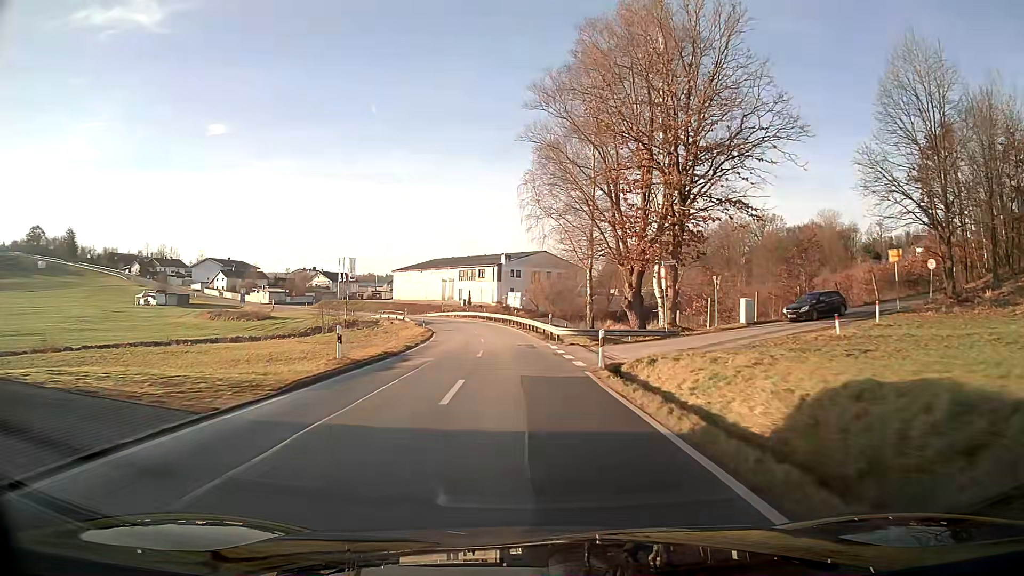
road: tertiary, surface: asphalt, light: Day
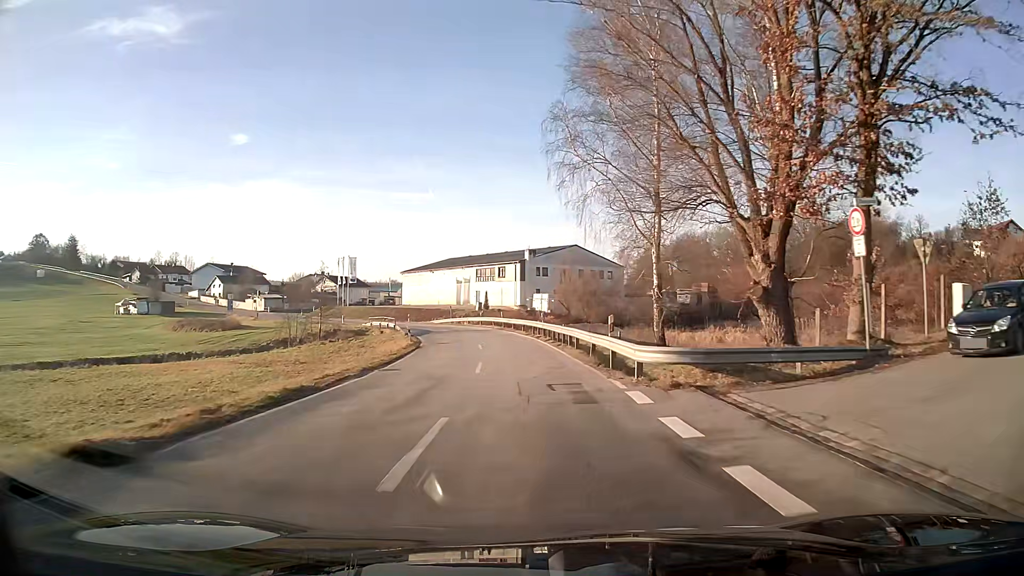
(-0.4, +17.3) m; -2°
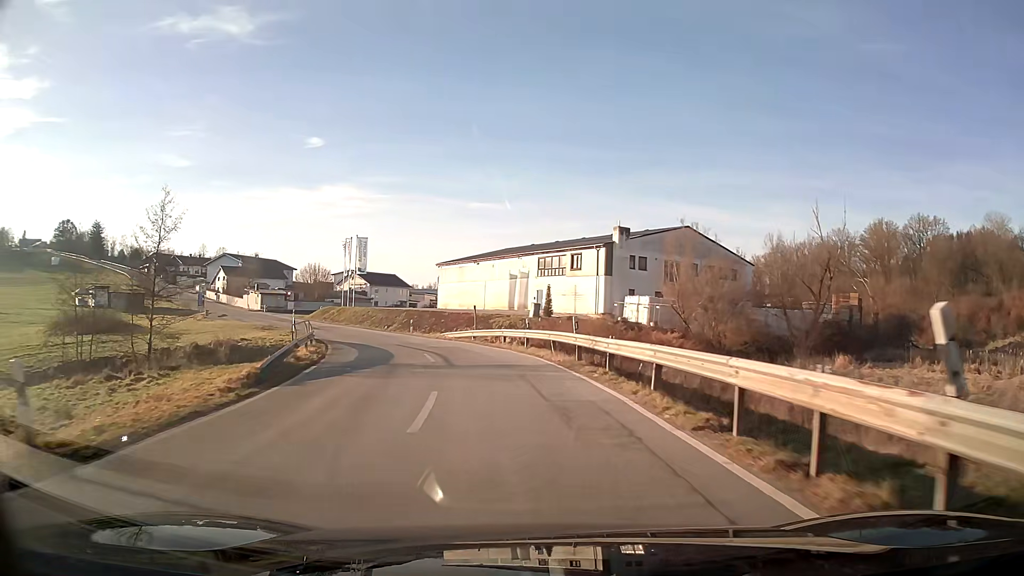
(-1.5, +33.6) m; -7°
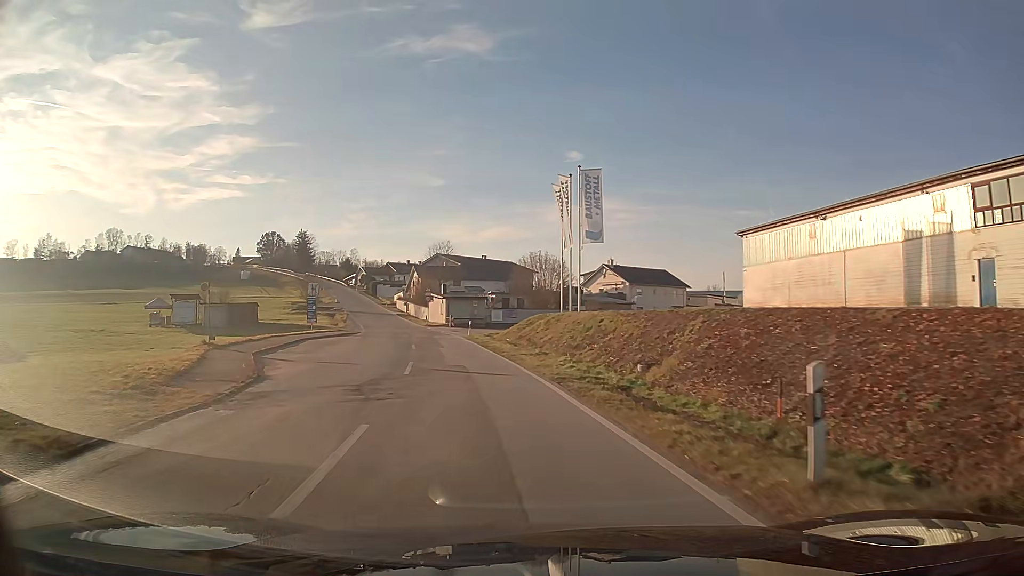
(-8.1, +39.1) m; -24°
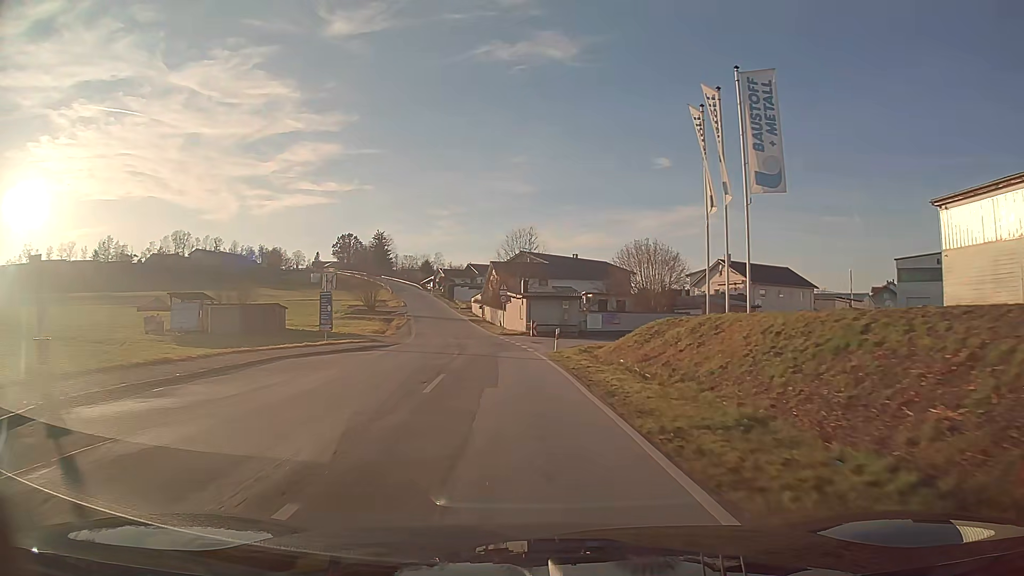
(-0.9, +16.2) m; -6°
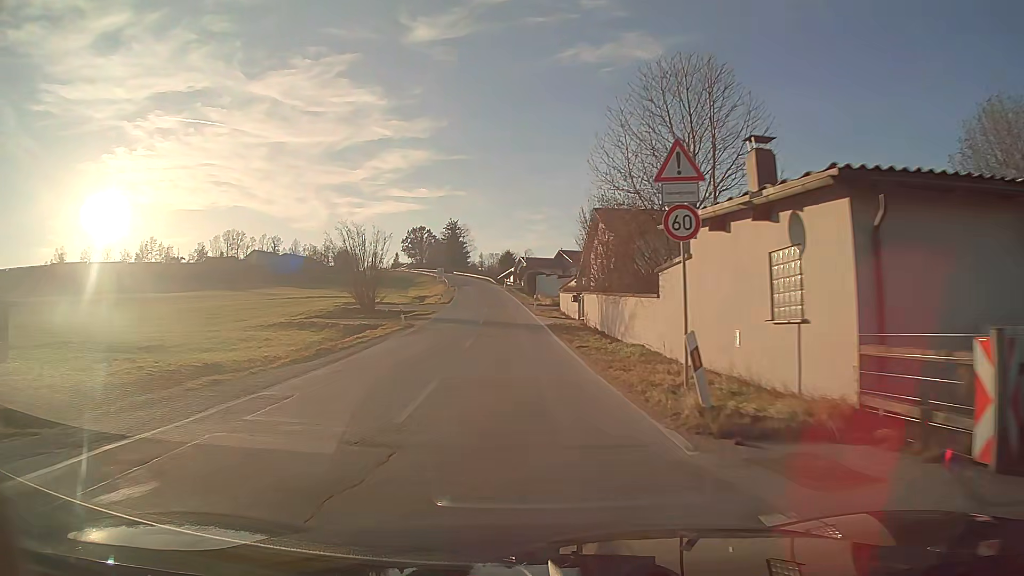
(-3.0, +41.5) m; -8°
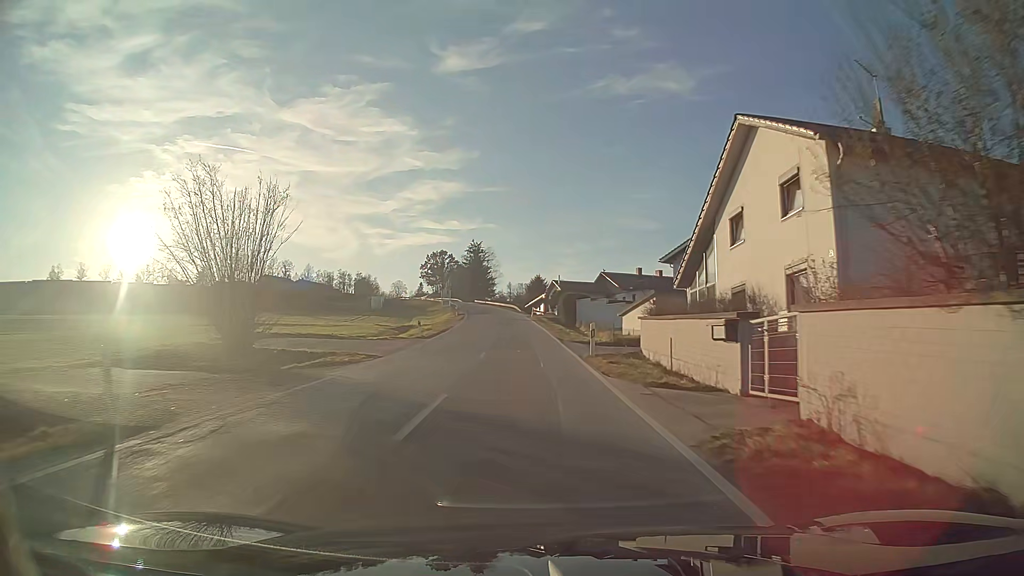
(-0.5, +25.1) m; -2°
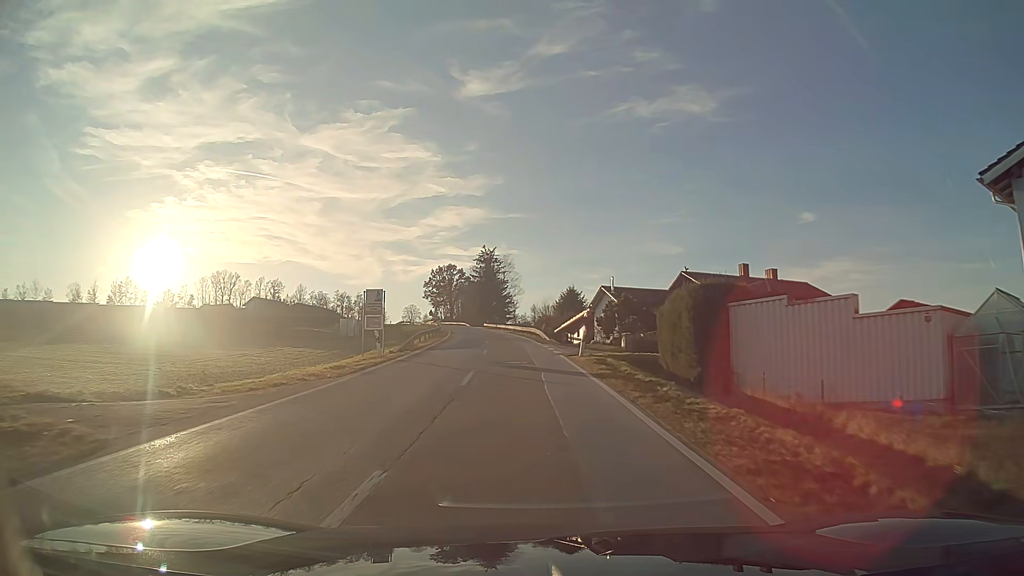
(-0.8, +42.0) m; -2°
